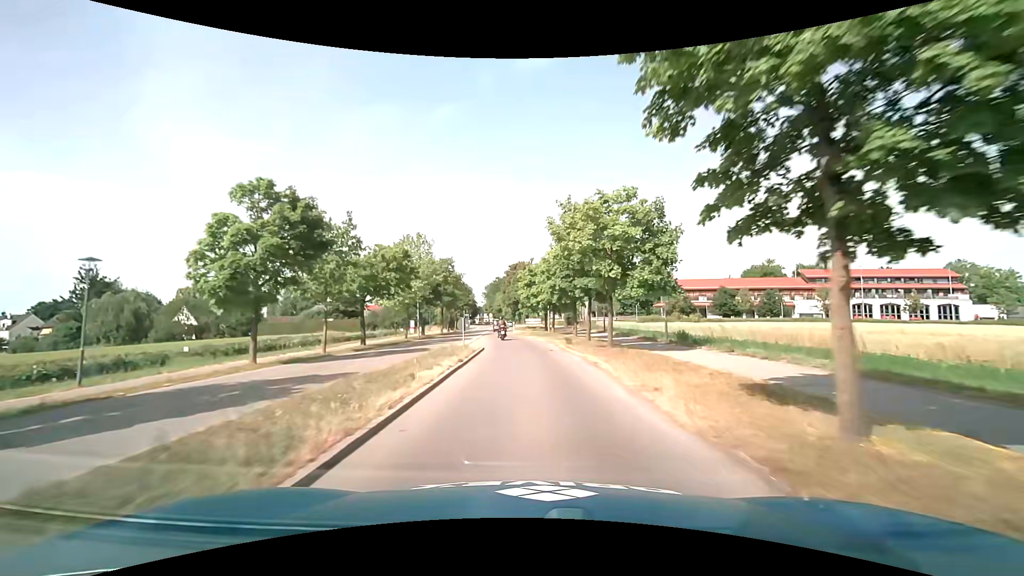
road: tertiary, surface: asphalt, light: Day
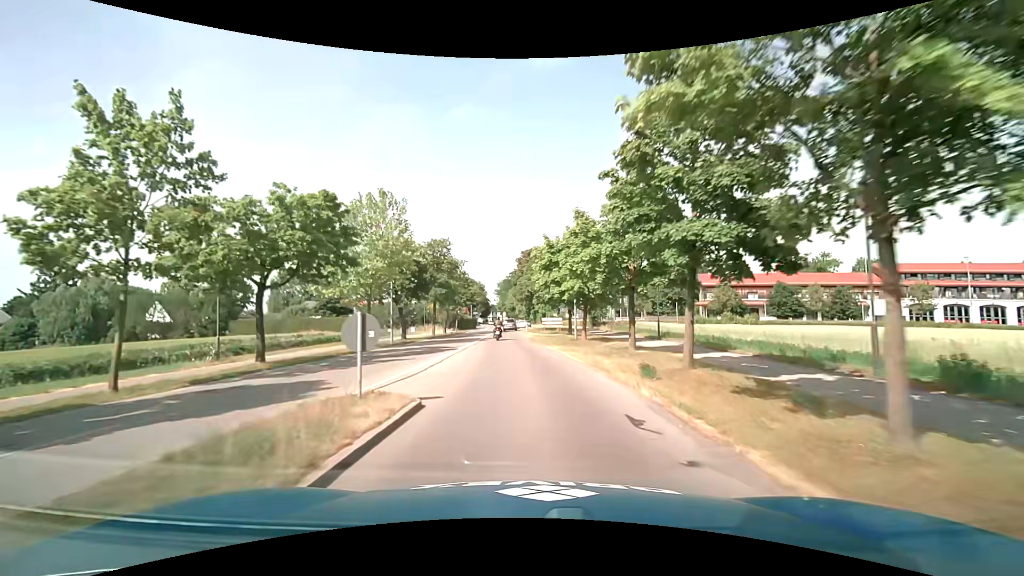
(-0.2, +15.6) m; -2°
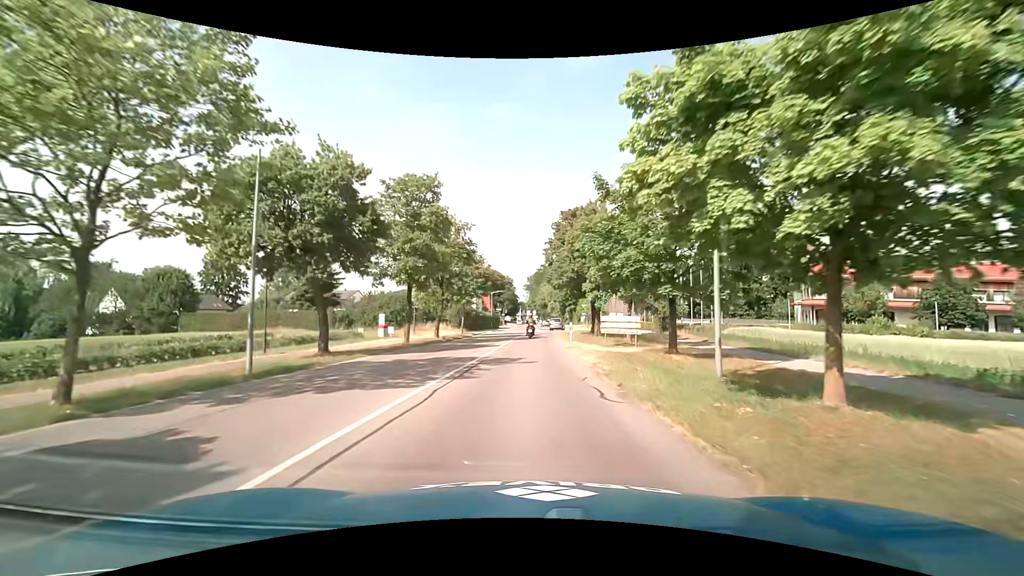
(-0.9, +23.1) m; -3°
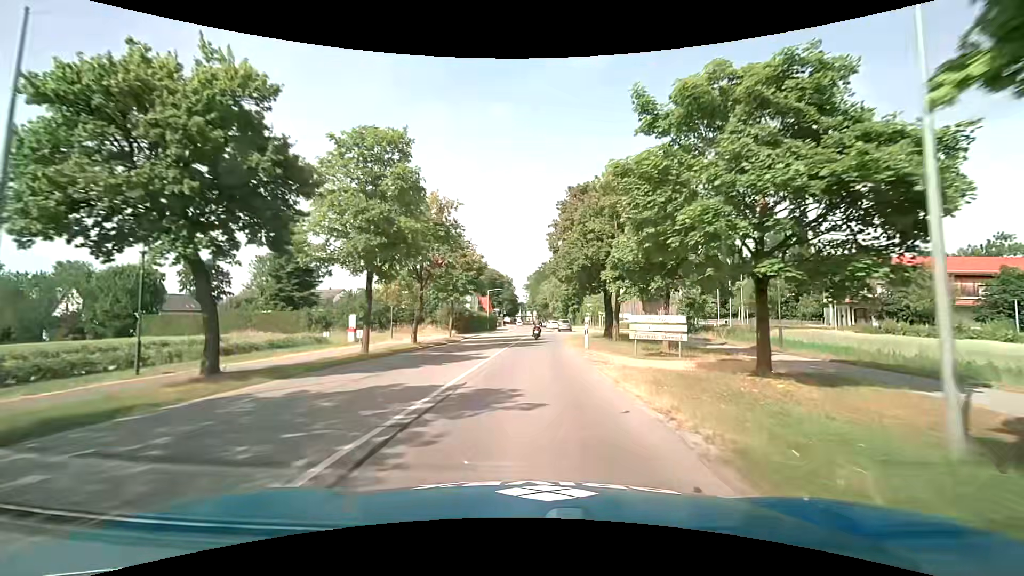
(0.0, +7.7) m; 0°
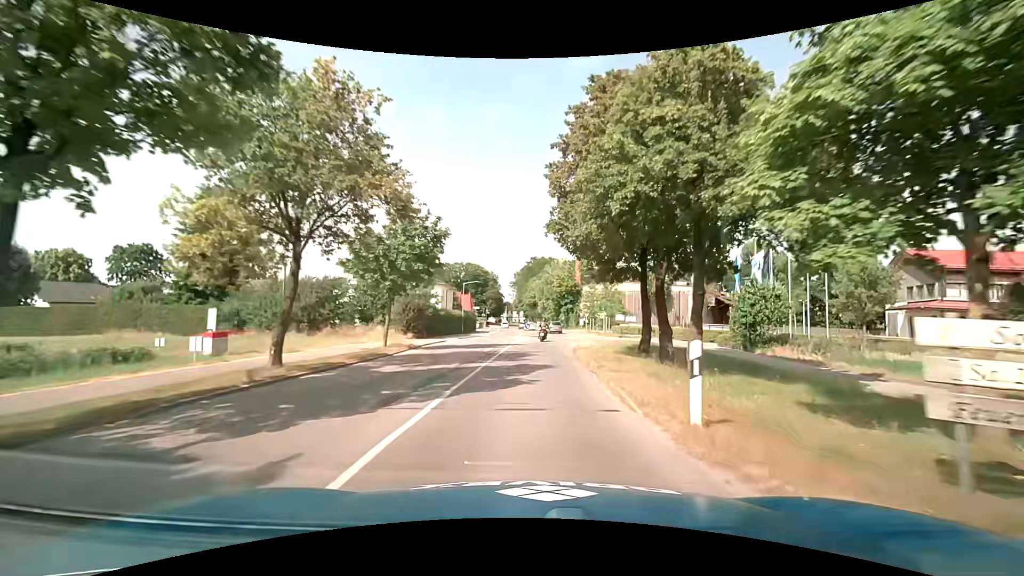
(+0.1, +15.4) m; +1°
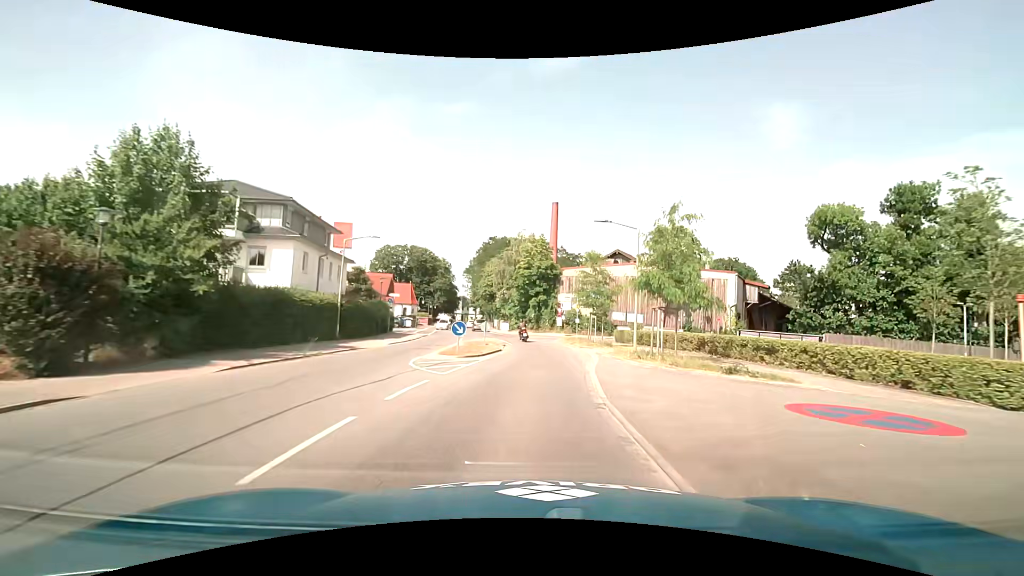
(+1.1, +30.3) m; +5°
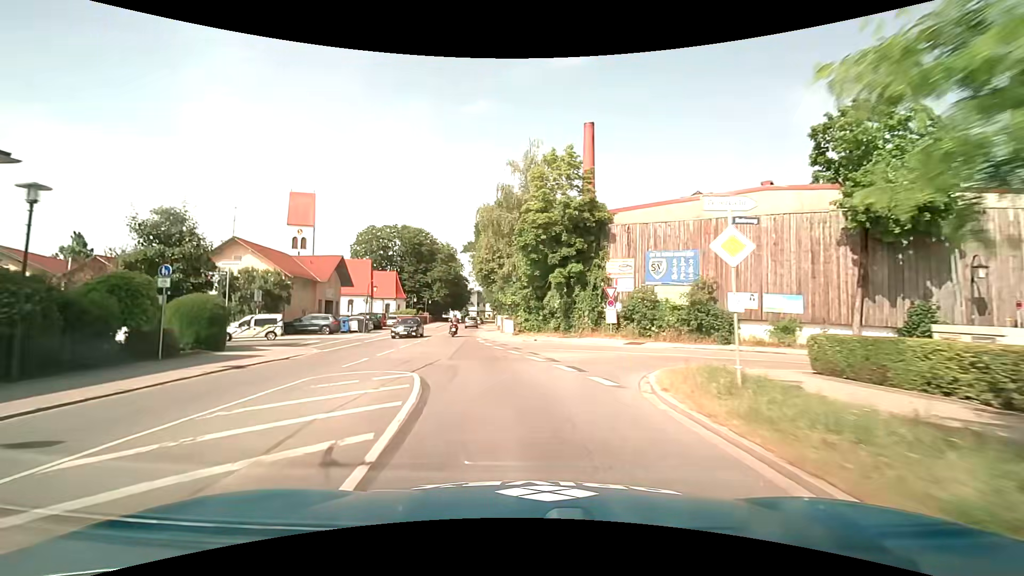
(+0.6, +29.7) m; -3°
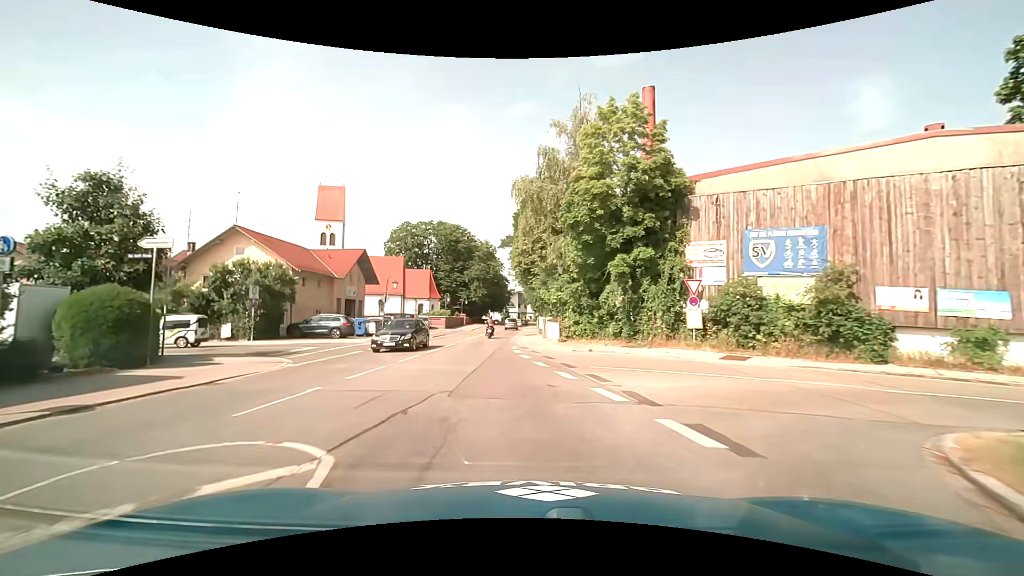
(-0.3, +7.4) m; -5°
(0, +10) (-1, +20) (-2, +30) (-3, +40) (-3, +50) (-3, +60) (-3, +70) (-2, +80) (-2, +90) (-2, +100) m
